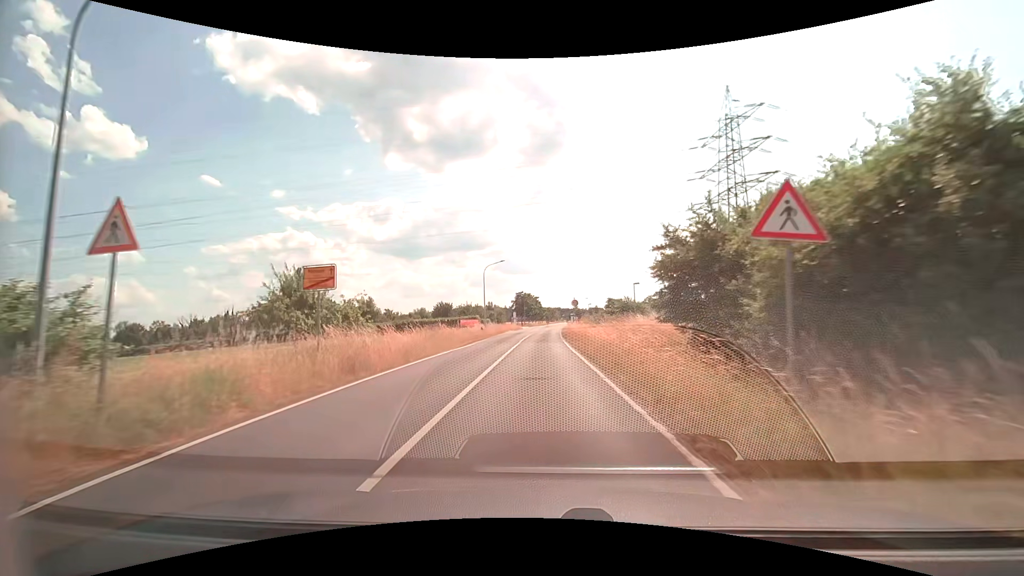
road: secondary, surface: asphalt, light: Day
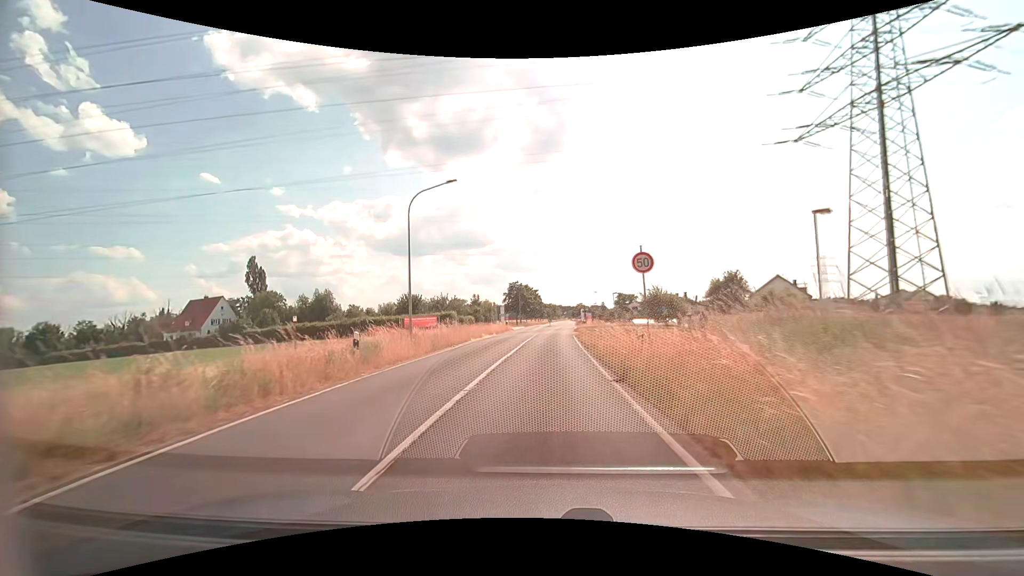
(0.0, +28.7) m; 0°
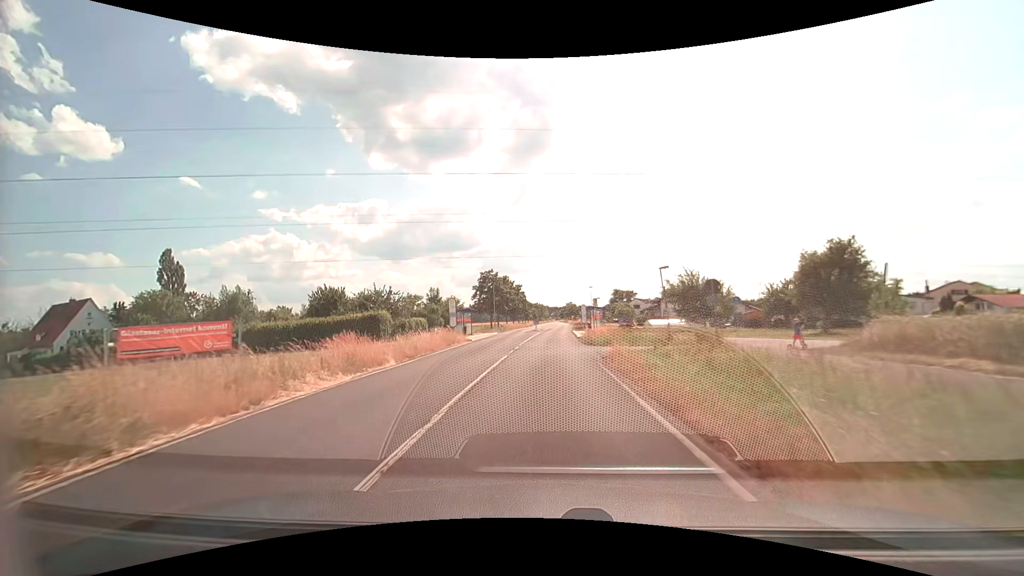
(+0.3, +27.2) m; +1°
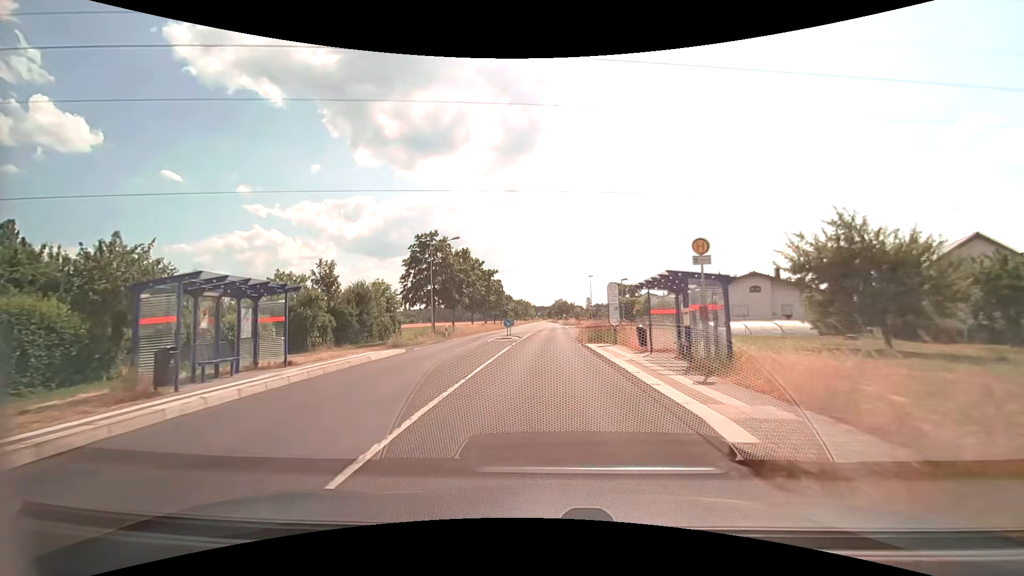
(+0.5, +32.6) m; +2°
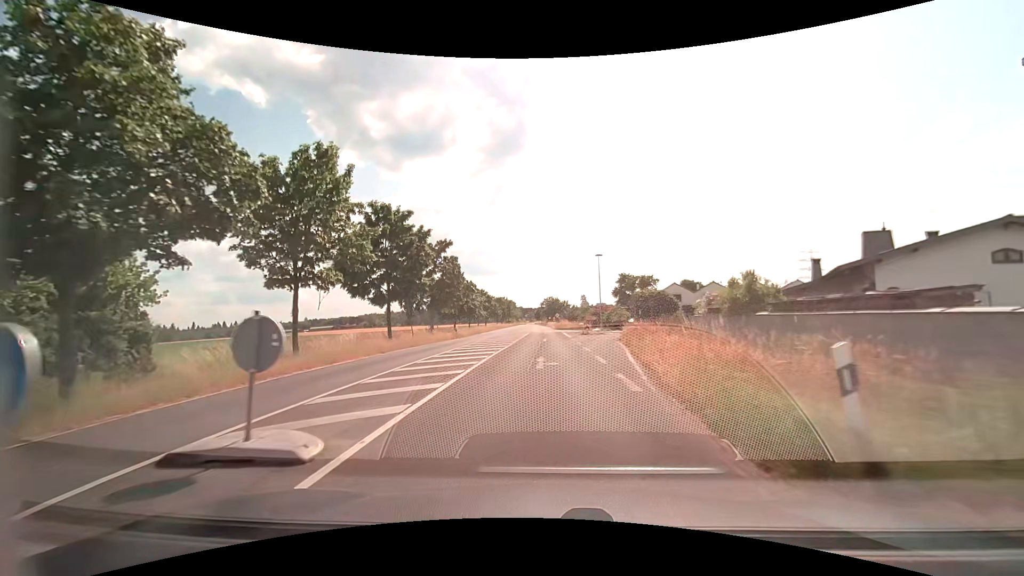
(+0.4, +33.3) m; +1°
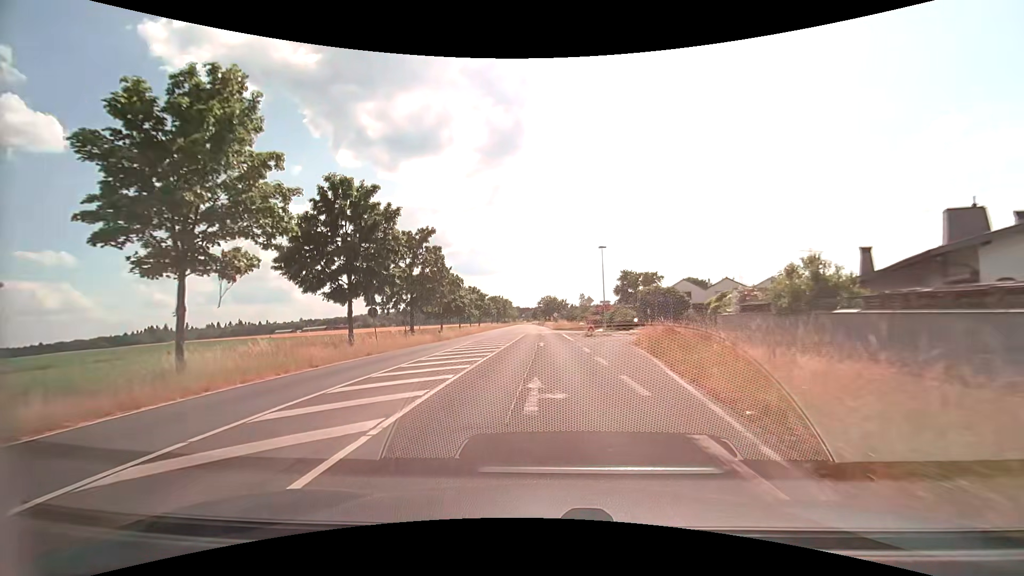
(0.0, +6.8) m; 0°
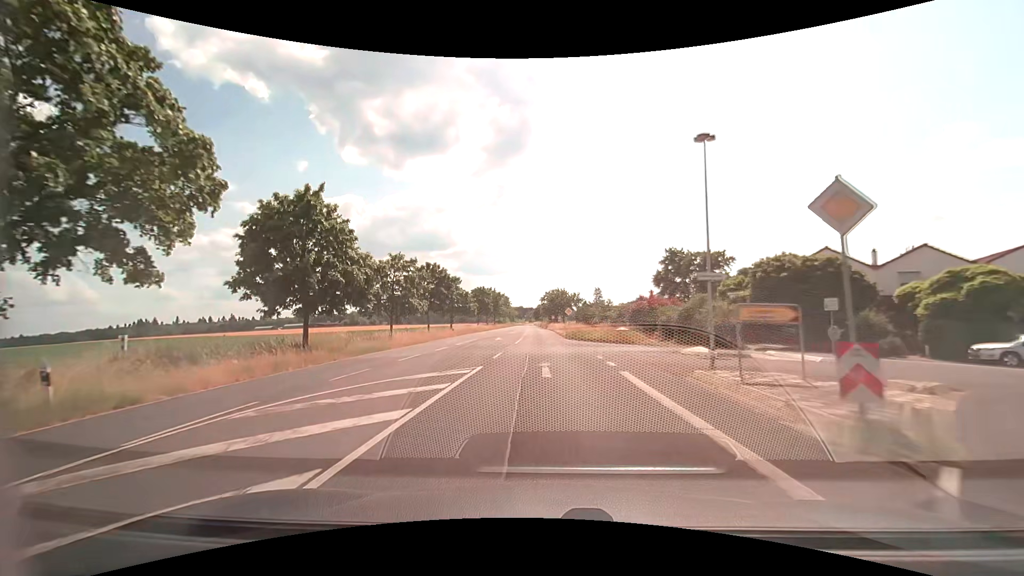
(-0.1, +35.1) m; 0°
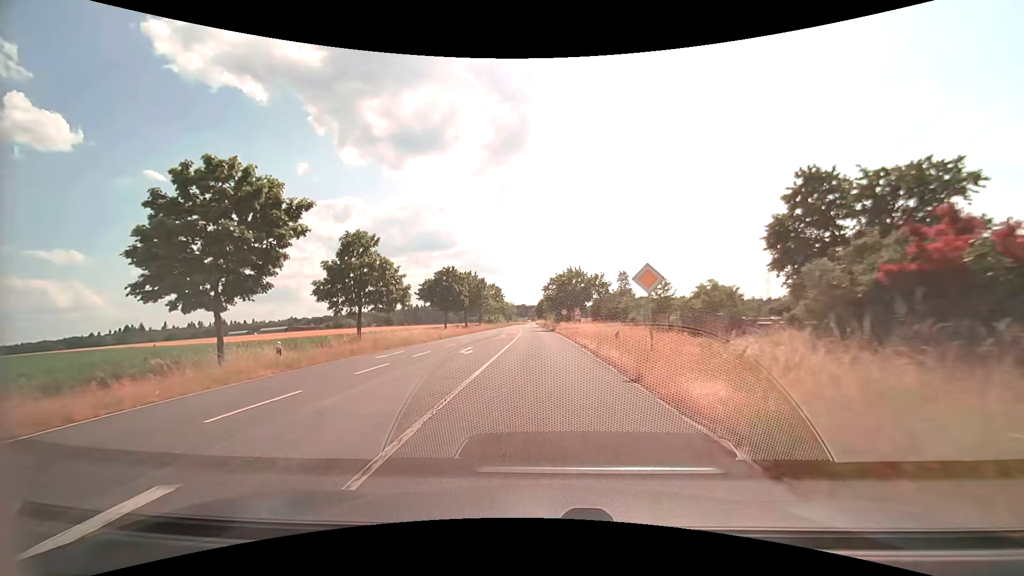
(-0.2, +36.2) m; 0°
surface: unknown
(0, +10) (0, +20) (0, +30) (0, +40) (-1, +50) (-1, +60) (-2, +70) (-2, +80) (-2, +90) (-3, +100) m
